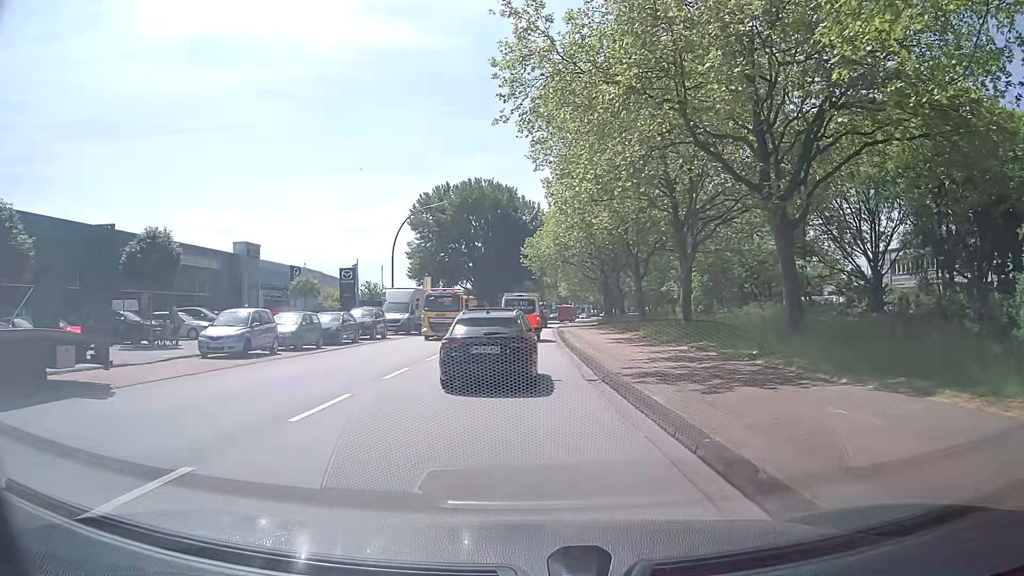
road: secondary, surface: asphalt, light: Day
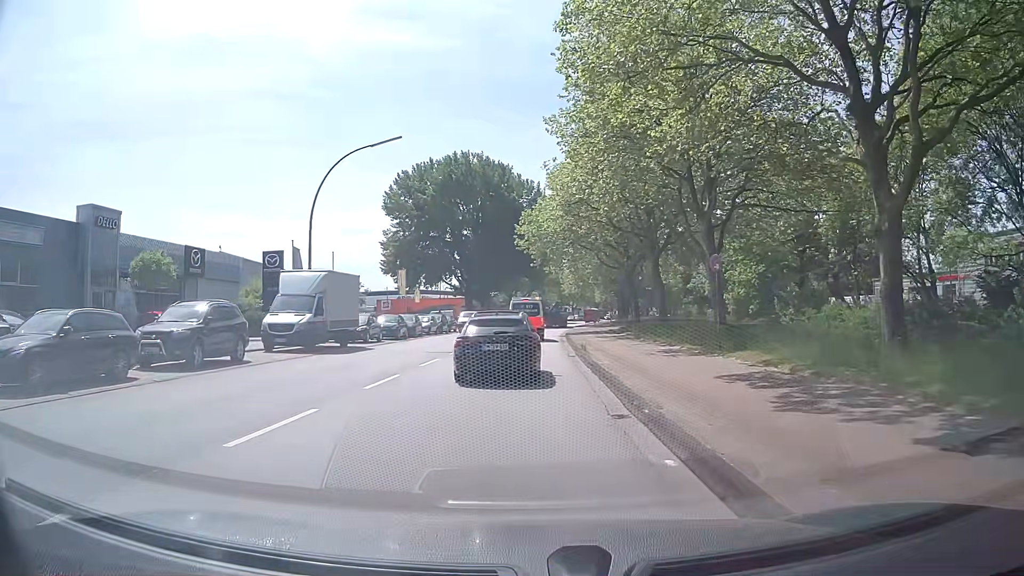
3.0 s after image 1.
(+0.1, +19.8) m; 0°
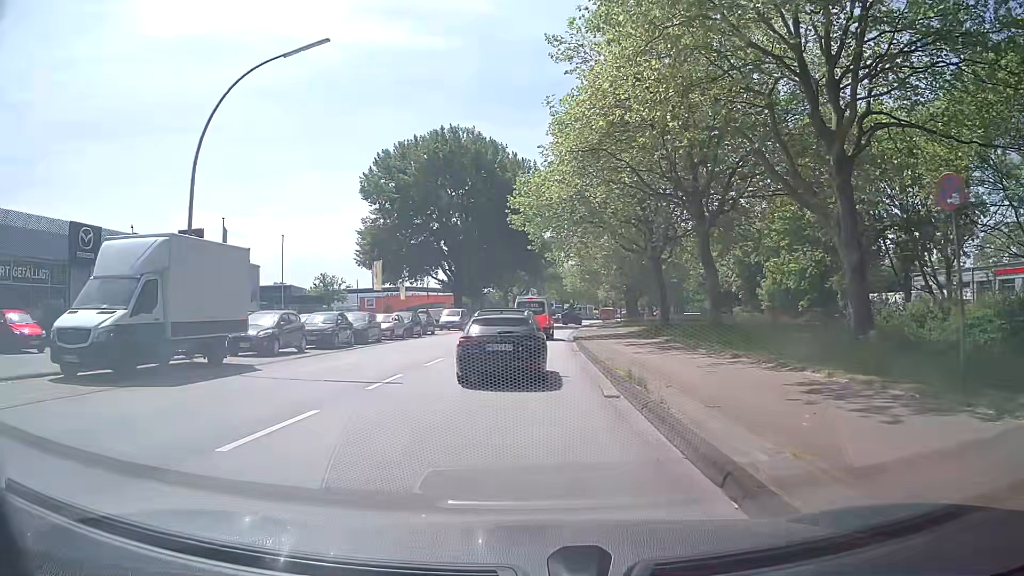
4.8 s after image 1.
(0.0, +12.3) m; 0°
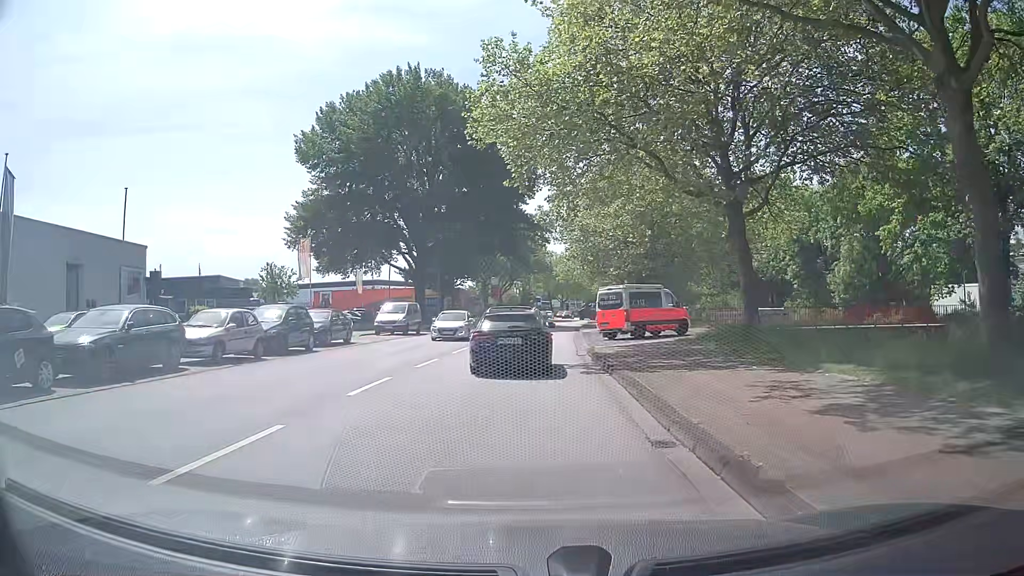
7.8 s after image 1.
(+0.1, +19.6) m; +1°
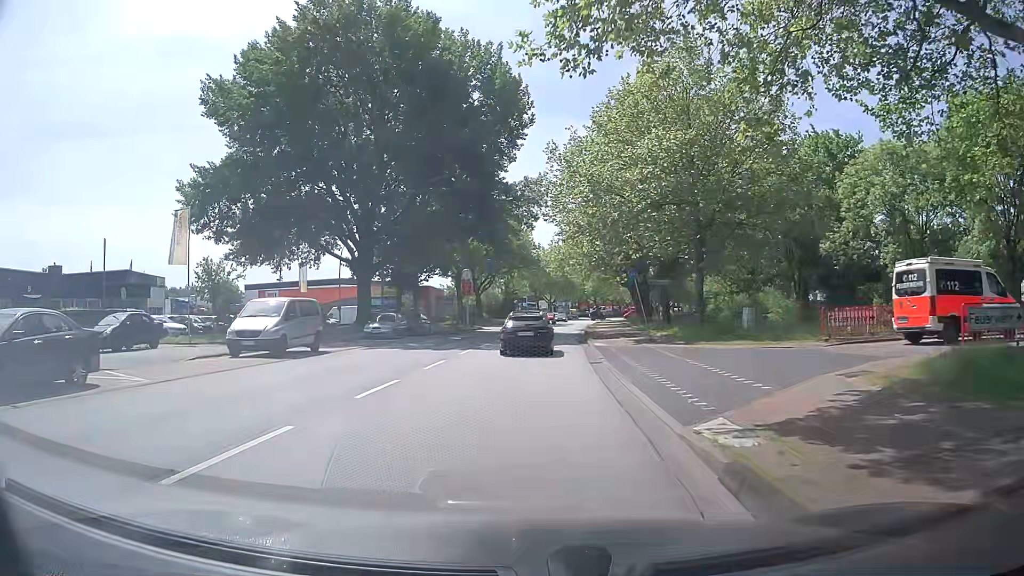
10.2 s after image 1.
(+0.1, +18.1) m; 0°
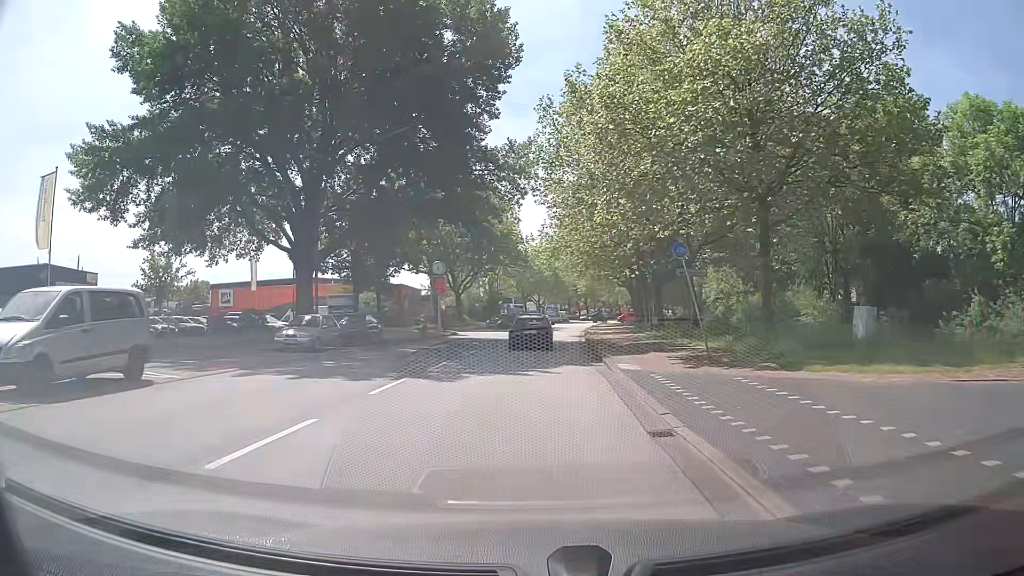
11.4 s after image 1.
(+0.3, +11.5) m; +2°
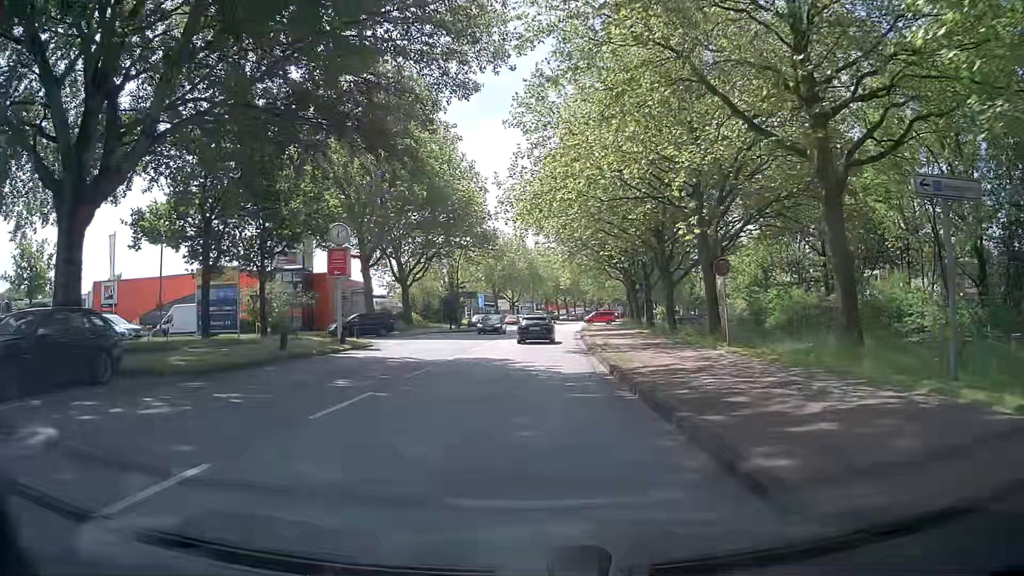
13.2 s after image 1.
(+0.4, +21.2) m; +2°
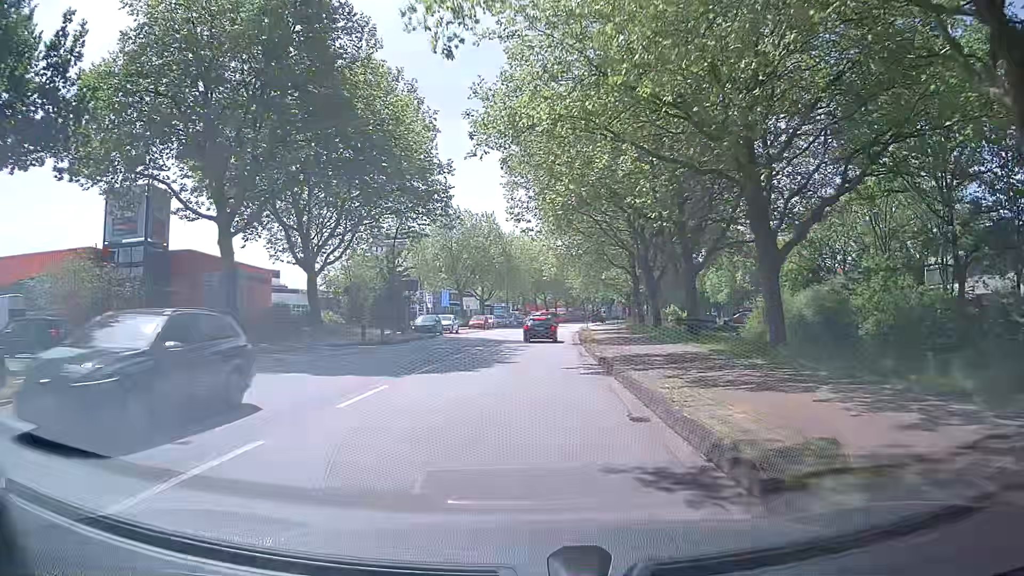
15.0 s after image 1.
(+0.5, +22.8) m; +3°
(0, +10) (0, +20) (0, +30) (0, +40) (+1, +50) (+1, +60) (+2, +70) (+3, +80) (+4, +90) (+5, +100) m
